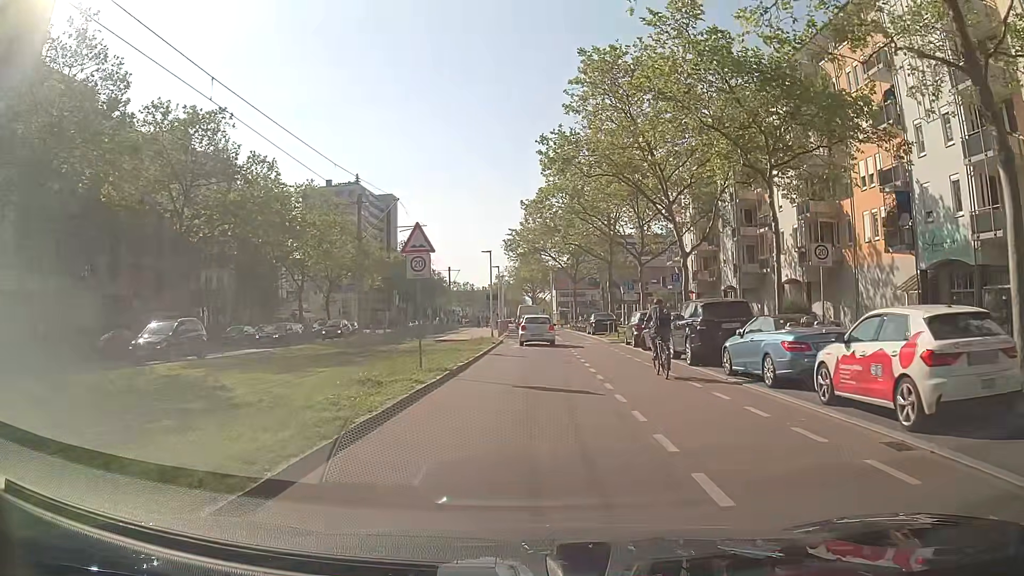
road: tertiary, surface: asphalt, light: Day
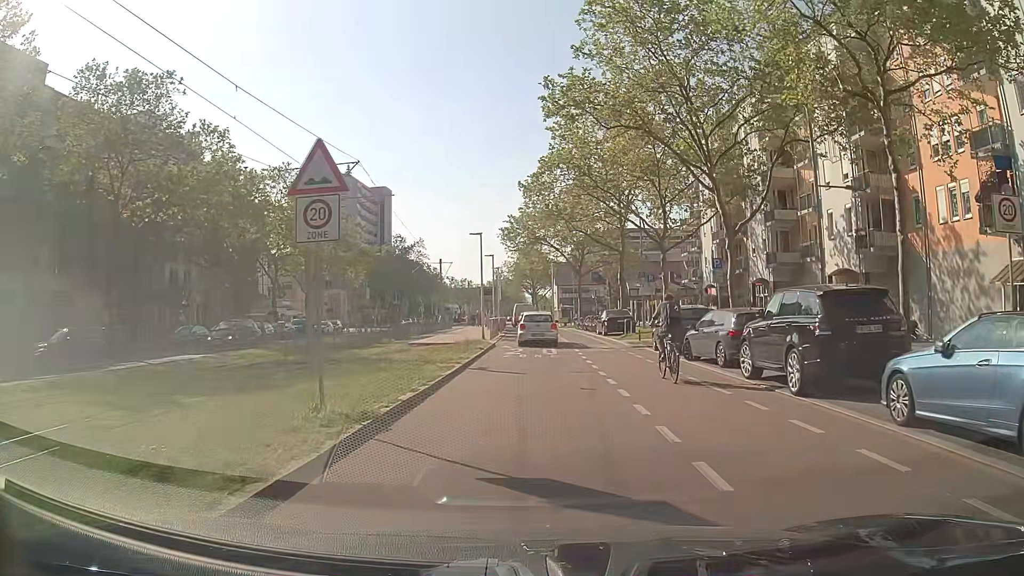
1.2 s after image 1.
(+0.1, +7.4) m; +2°
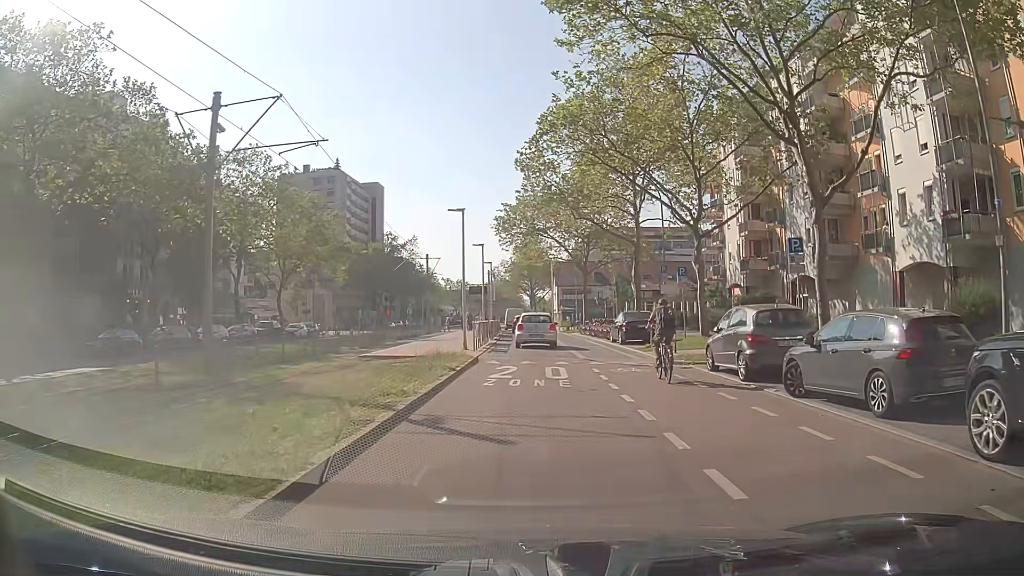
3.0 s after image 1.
(-0.2, +7.9) m; -1°
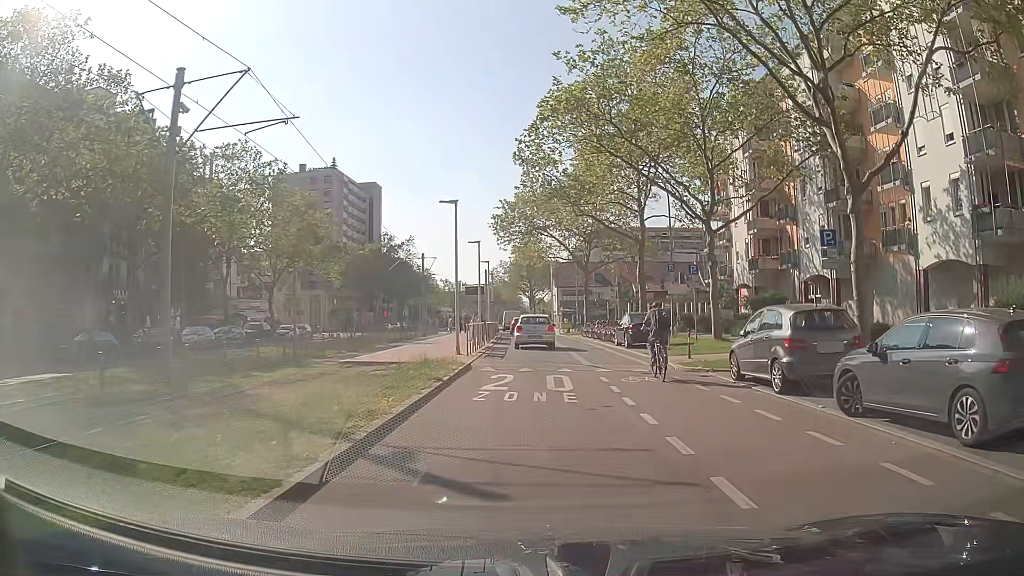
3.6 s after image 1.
(0.0, +2.2) m; 0°
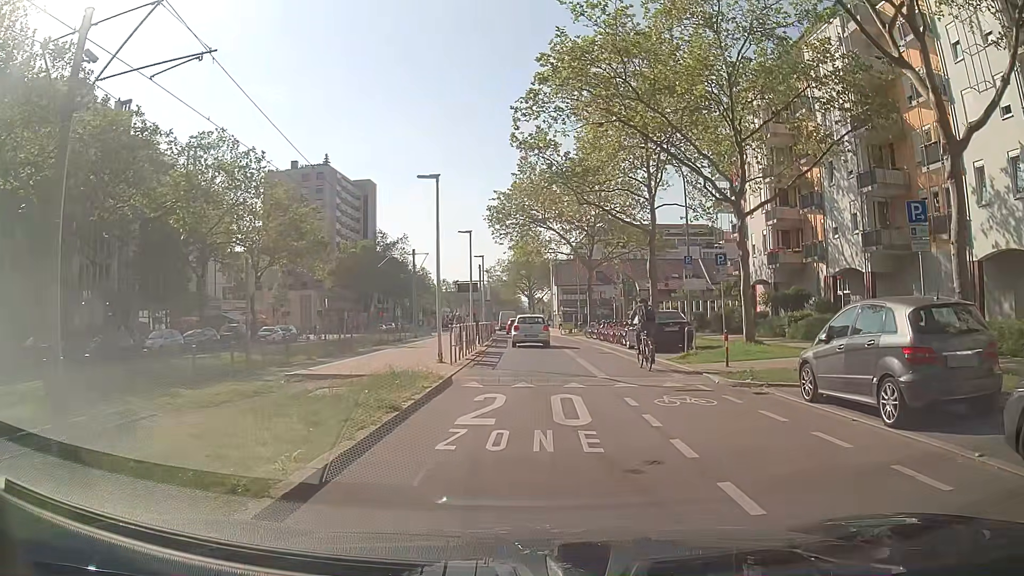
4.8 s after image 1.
(0.0, +4.2) m; 0°
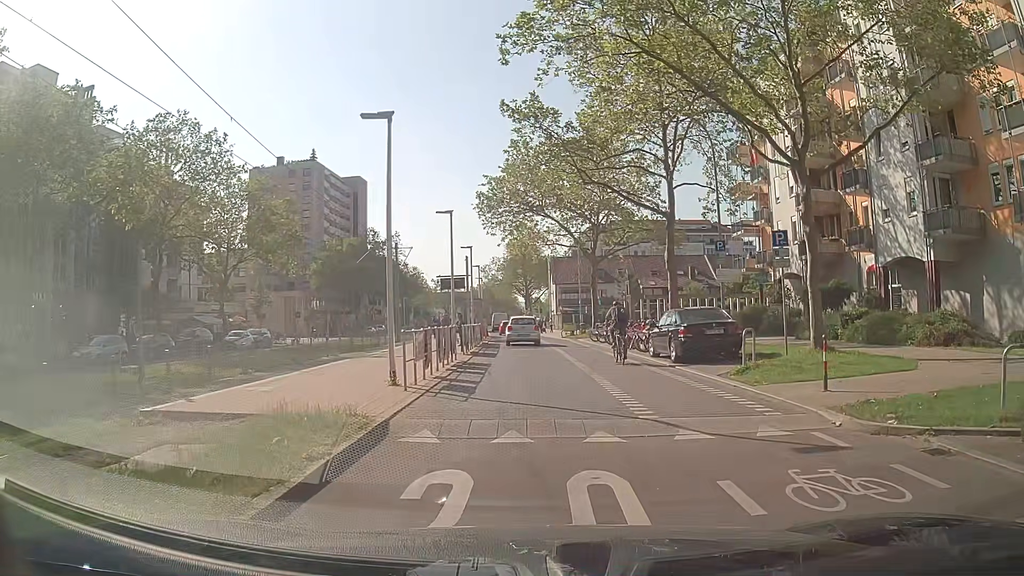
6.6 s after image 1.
(0.0, +6.0) m; 0°
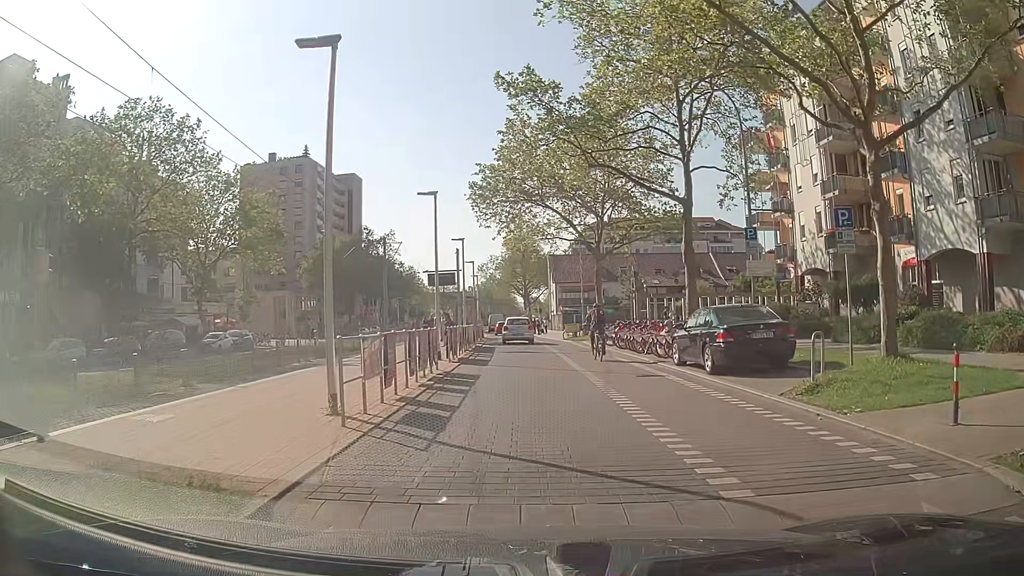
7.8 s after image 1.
(0.0, +3.8) m; -2°
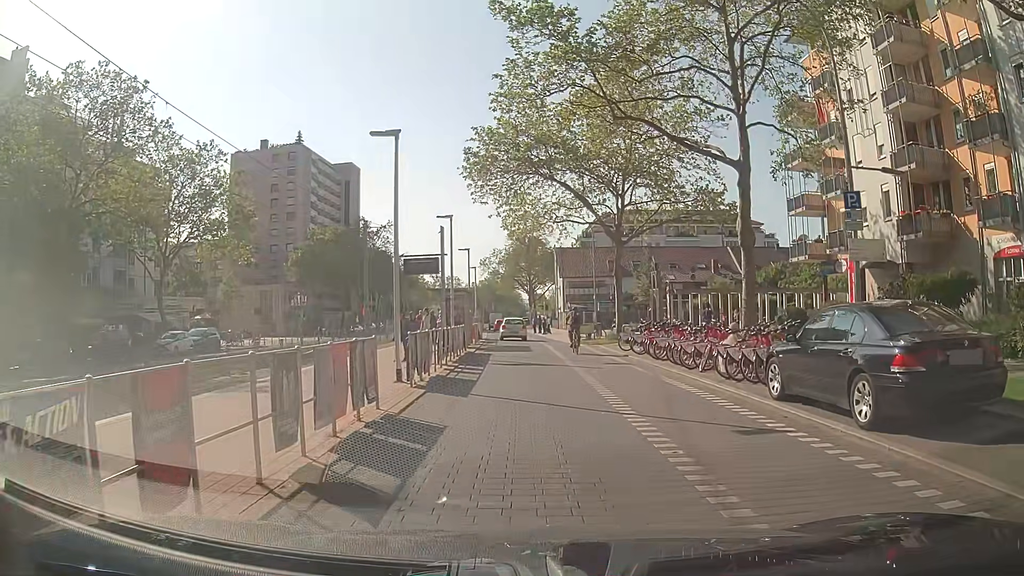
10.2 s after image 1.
(+0.1, +7.0) m; +1°
